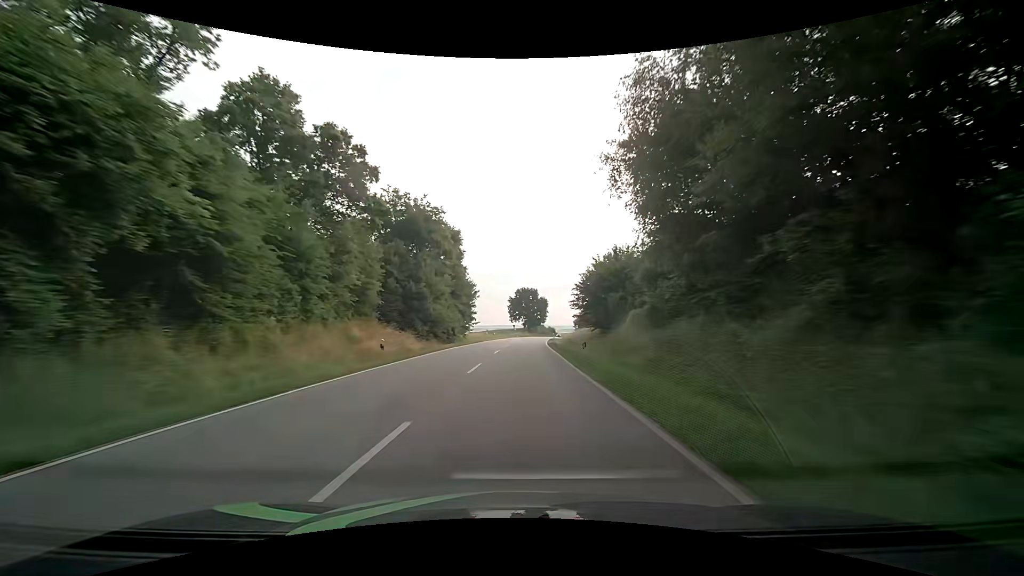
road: secondary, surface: asphalt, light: Day
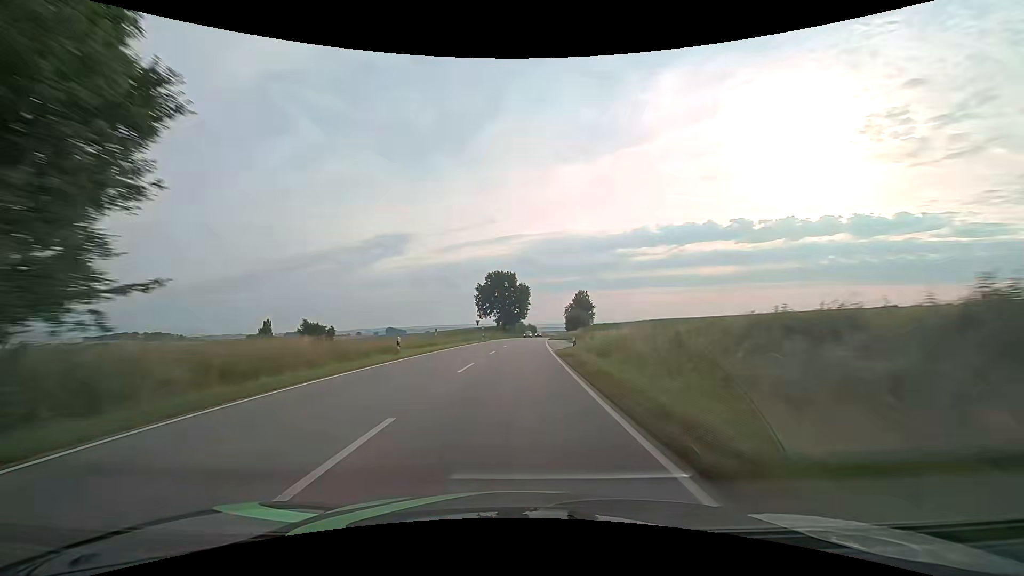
(+1.2, +47.8) m; +3°
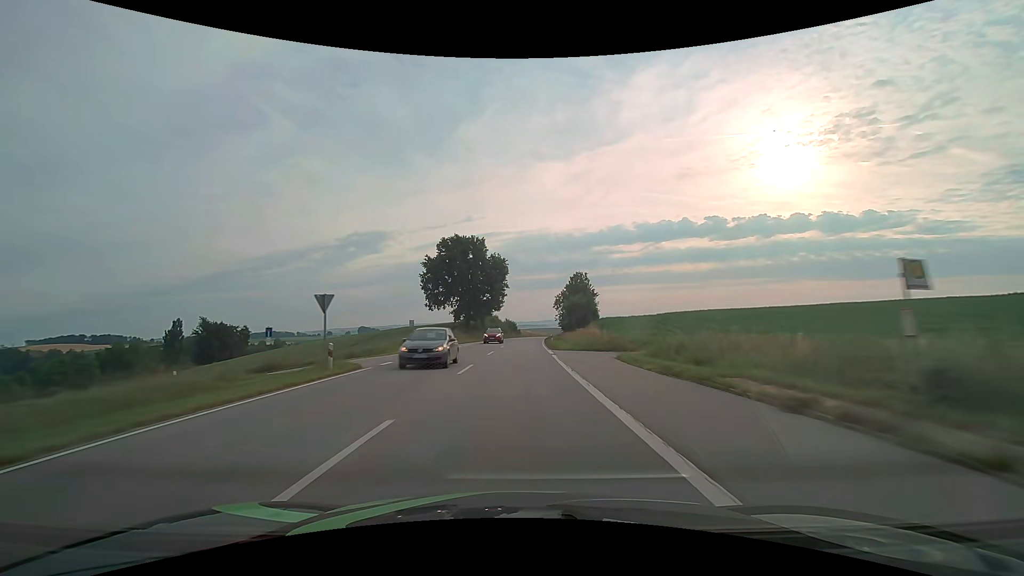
(+1.3, +47.8) m; +3°
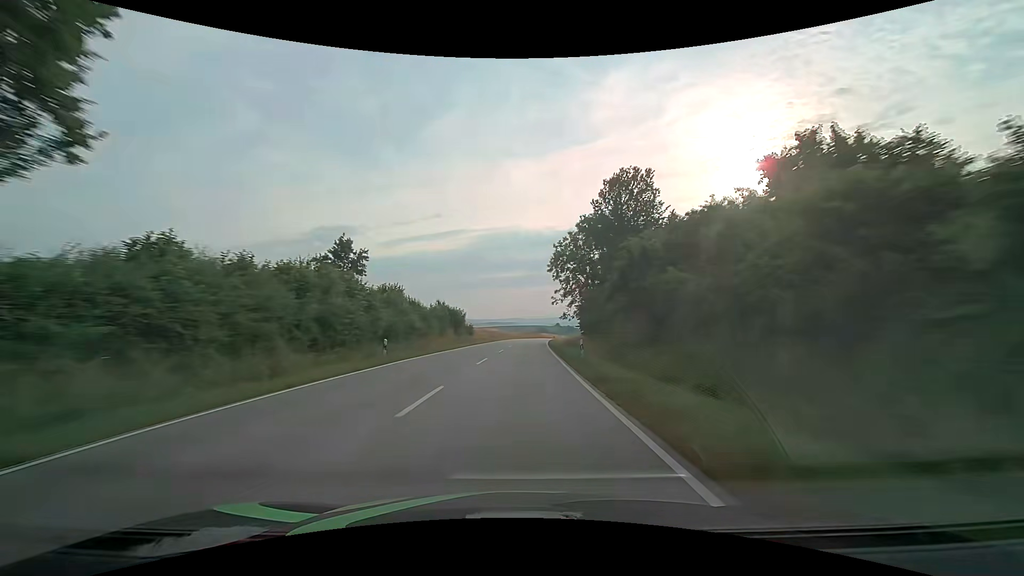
(+2.5, +79.5) m; +4°
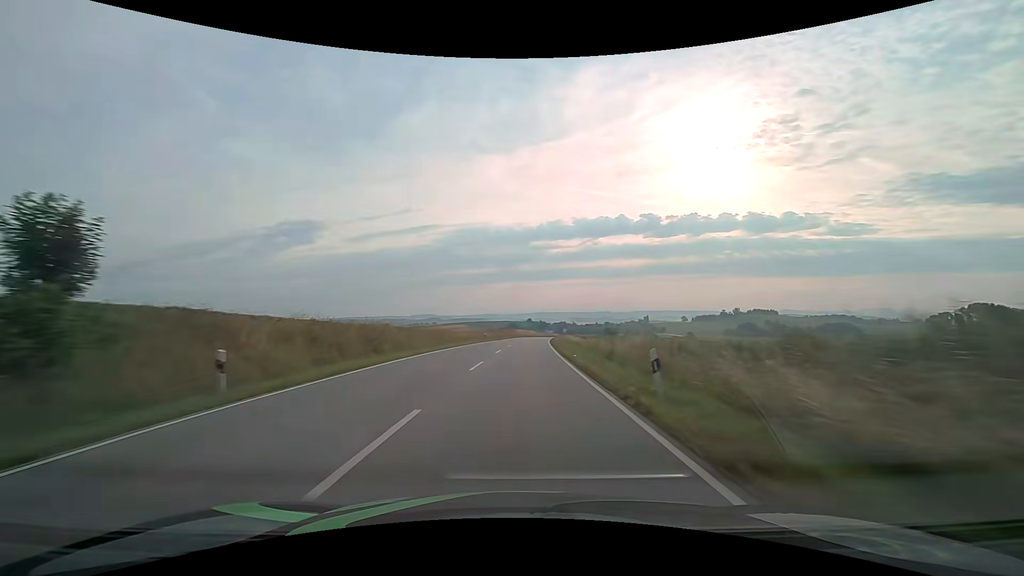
(+2.0, +63.5) m; +4°
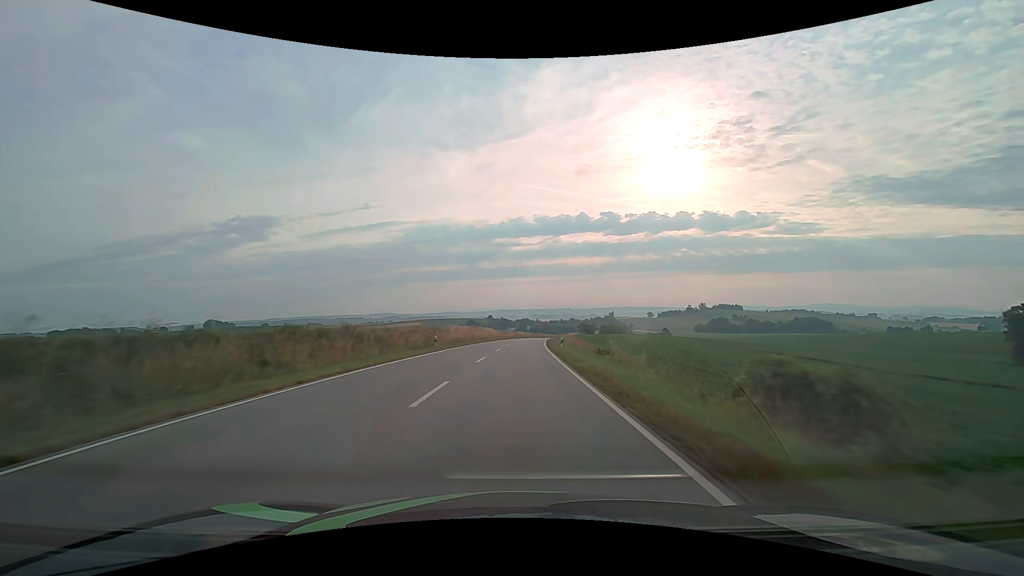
(+3.2, +79.4) m; +4°
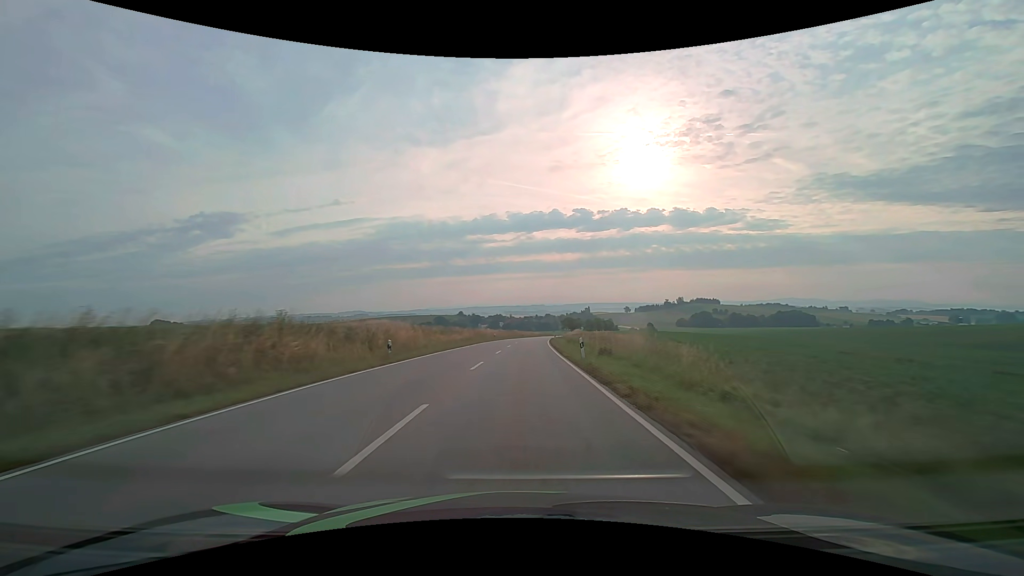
(+1.5, +63.5) m; +3°
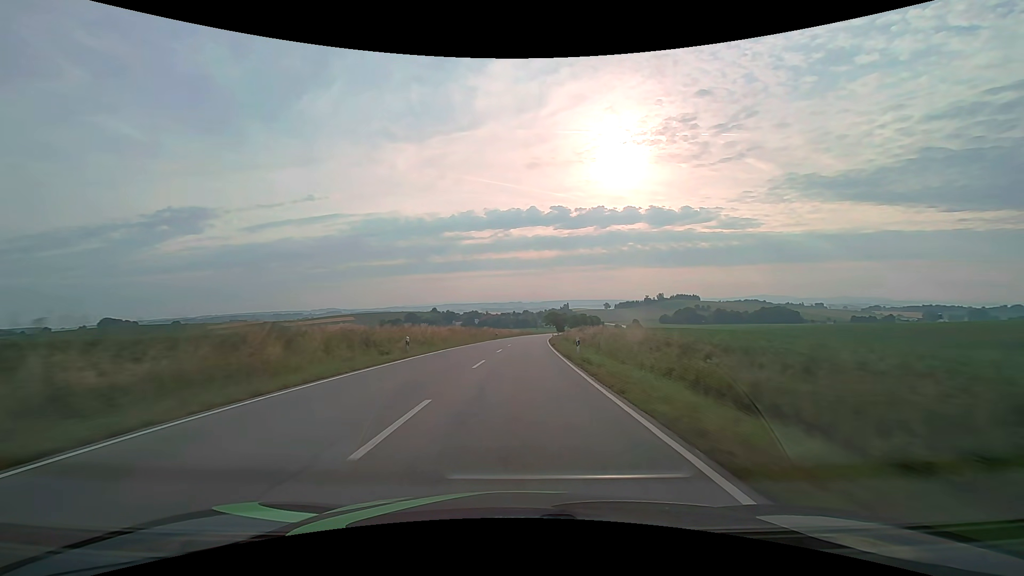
(+1.1, +47.6) m; +3°
(0, +10) (0, +20) (0, +30) (+1, +40) (+1, +50) (+2, +60) (+2, +70) (+3, +80) (+4, +90) (+5, +100) m
